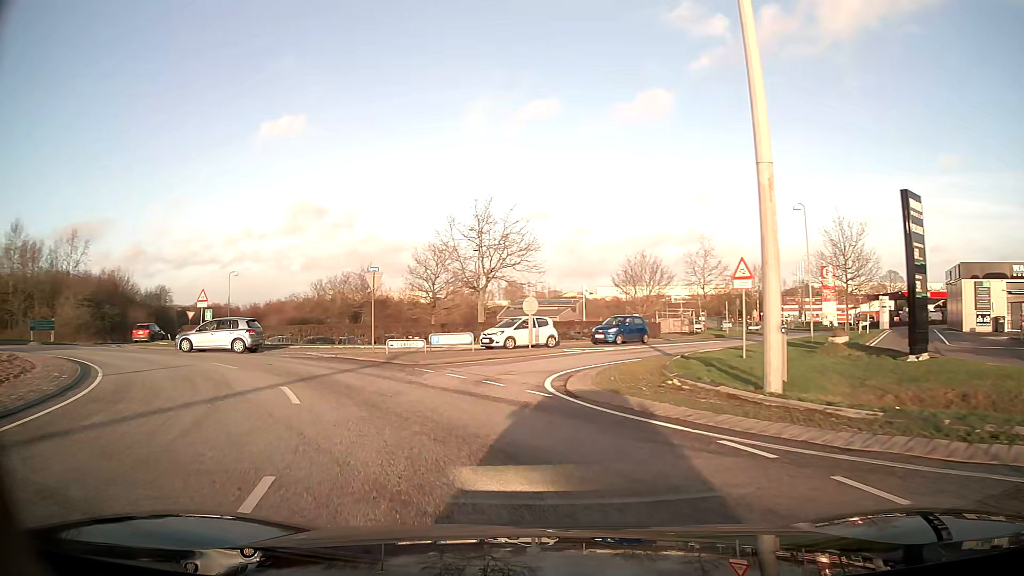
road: primary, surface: asphalt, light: Day
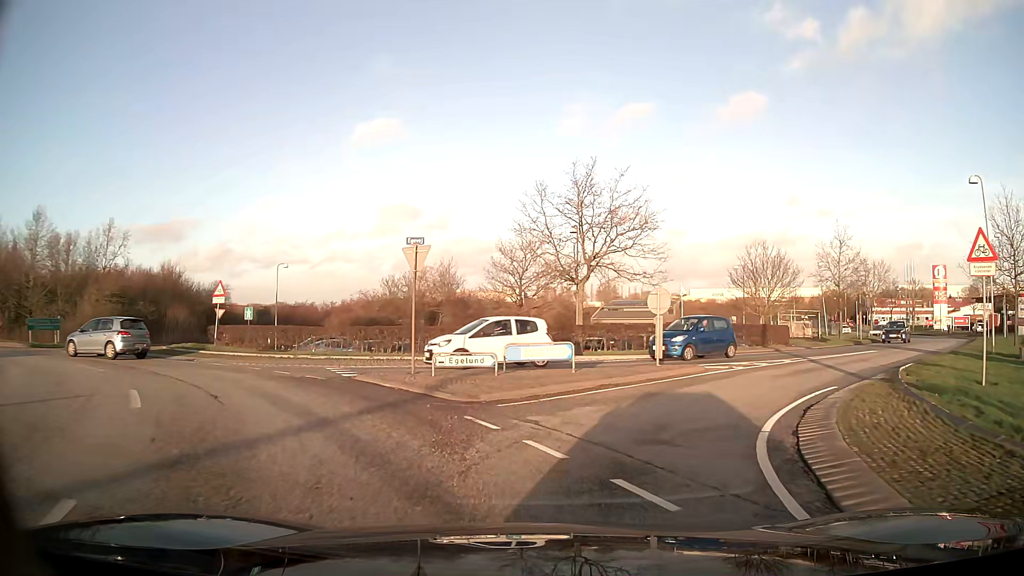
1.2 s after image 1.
(-0.8, +8.9) m; -8°
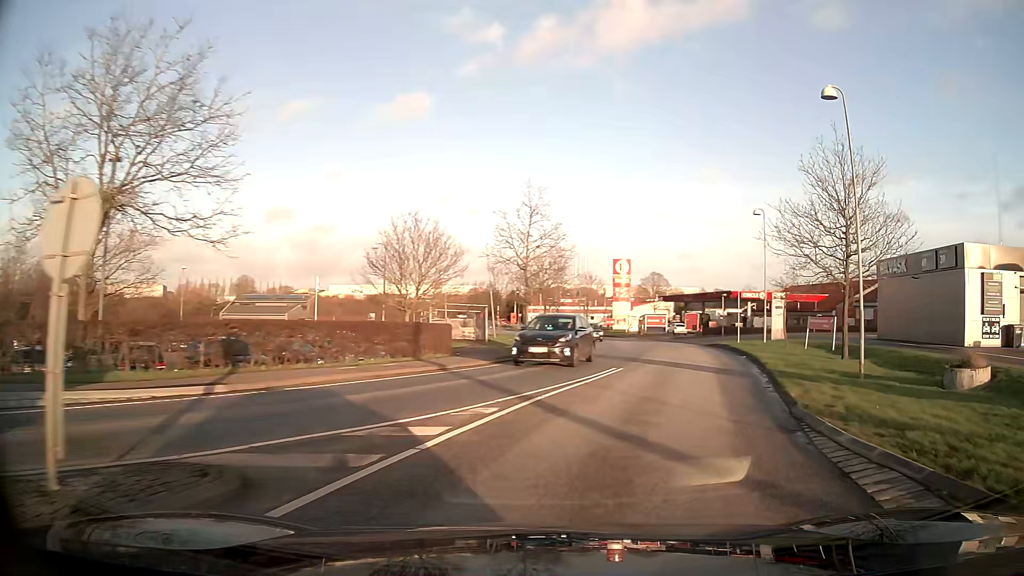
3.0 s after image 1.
(+3.2, +13.4) m; +31°
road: unclassified
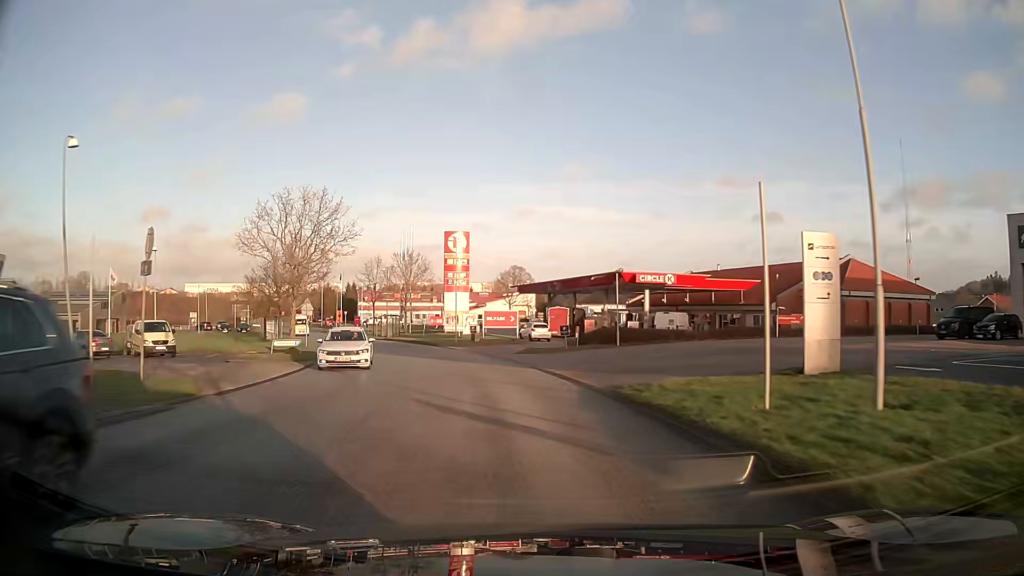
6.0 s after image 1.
(+6.2, +29.0) m; +11°
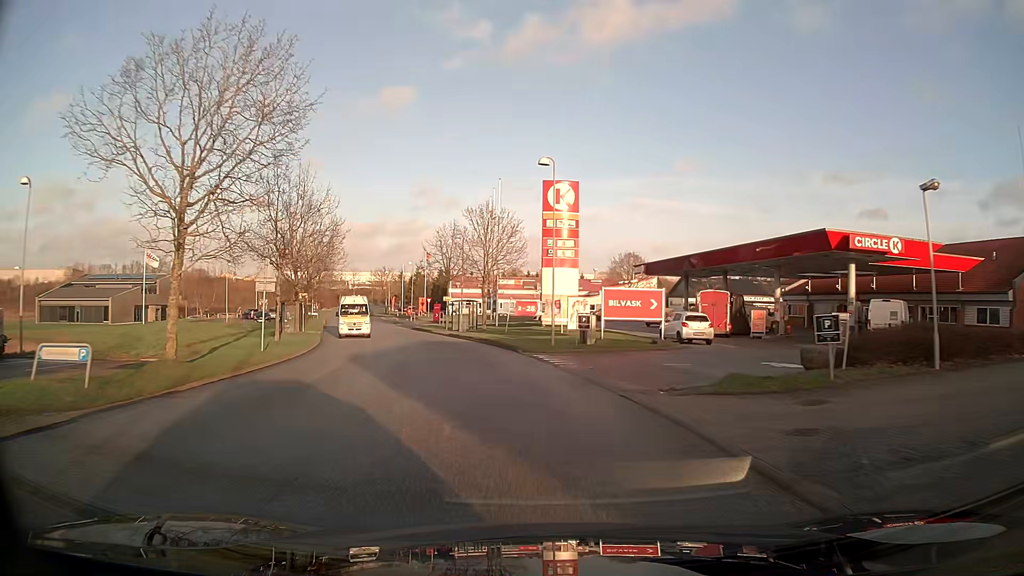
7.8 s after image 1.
(-1.7, +21.2) m; -9°
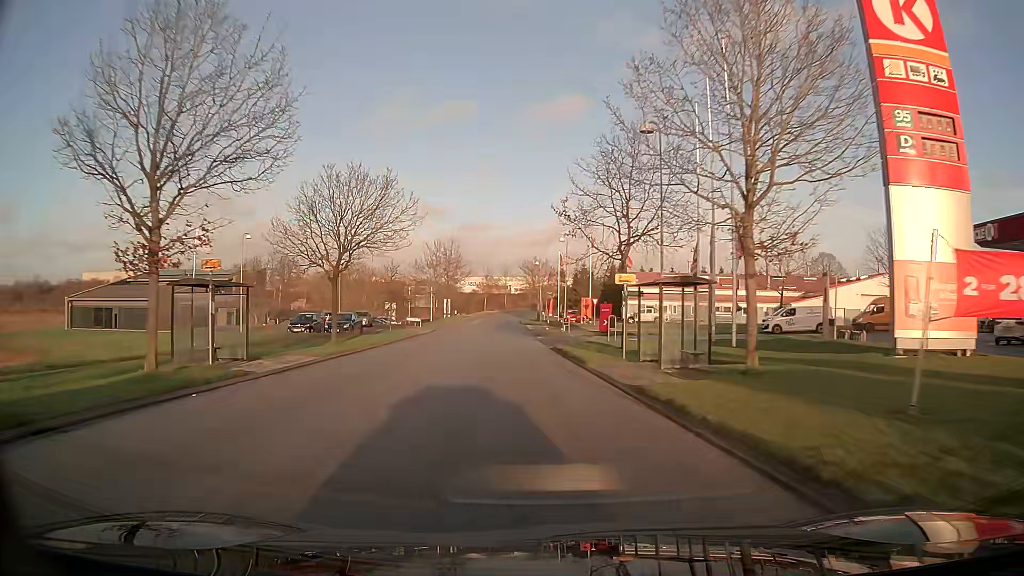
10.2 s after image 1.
(-3.9, +31.0) m; -15°
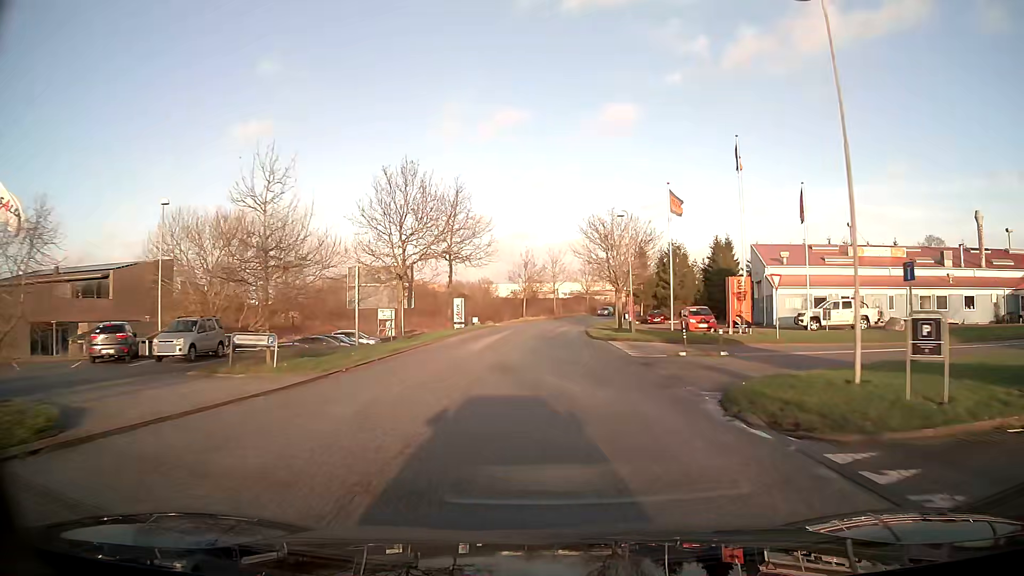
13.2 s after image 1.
(-2.4, +41.7) m; -4°
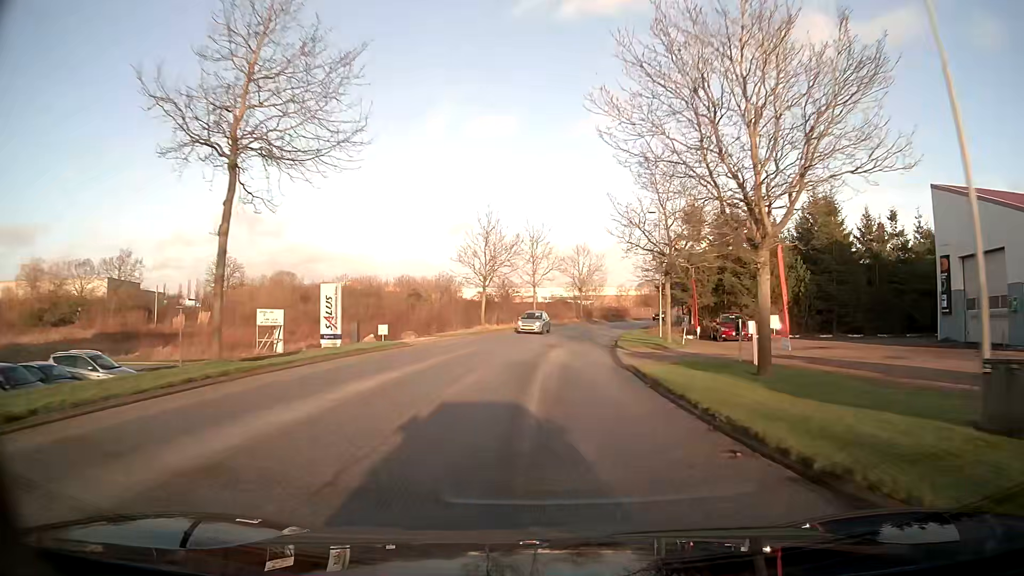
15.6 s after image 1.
(+0.5, +33.8) m; +2°
(0, +10) (0, +20) (+1, +30) (+2, +40) (+4, +50) (+7, +59) (+9, +69) (+13, +78) (+17, +88) (+21, +97) m
